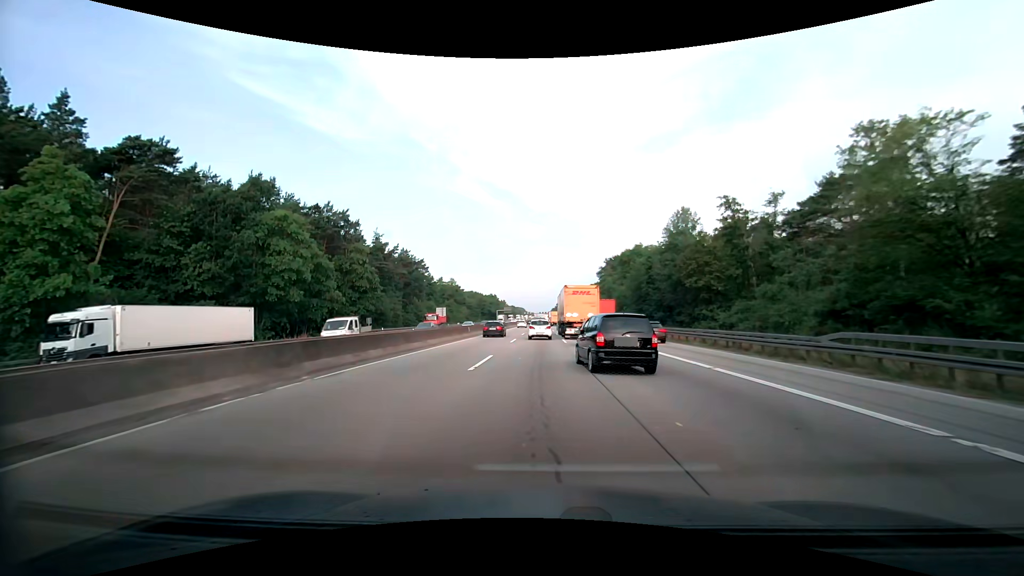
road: motorway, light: Day
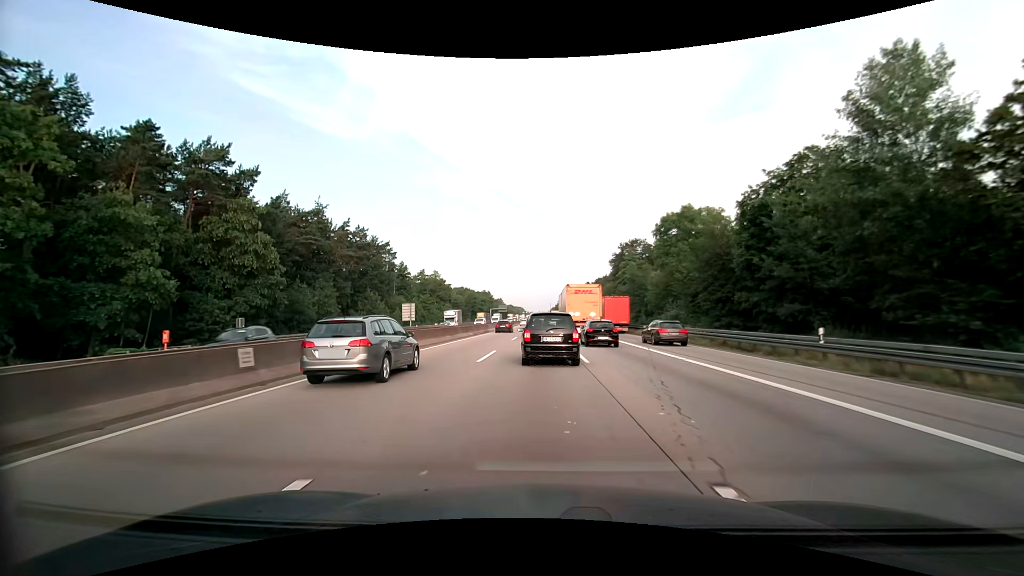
(+0.1, +33.6) m; 0°
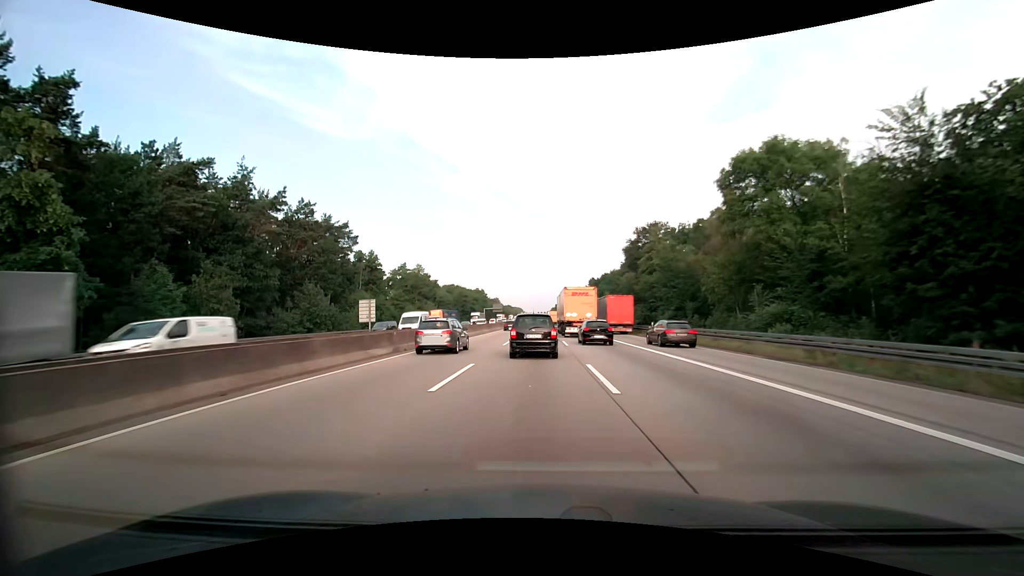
(+0.1, +24.8) m; 0°
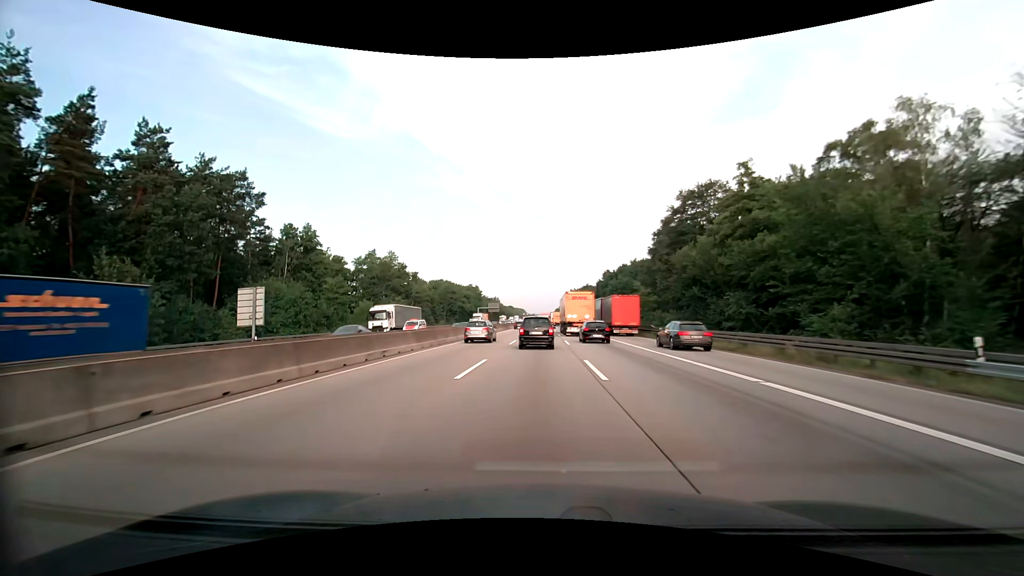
(0.0, +34.1) m; 0°
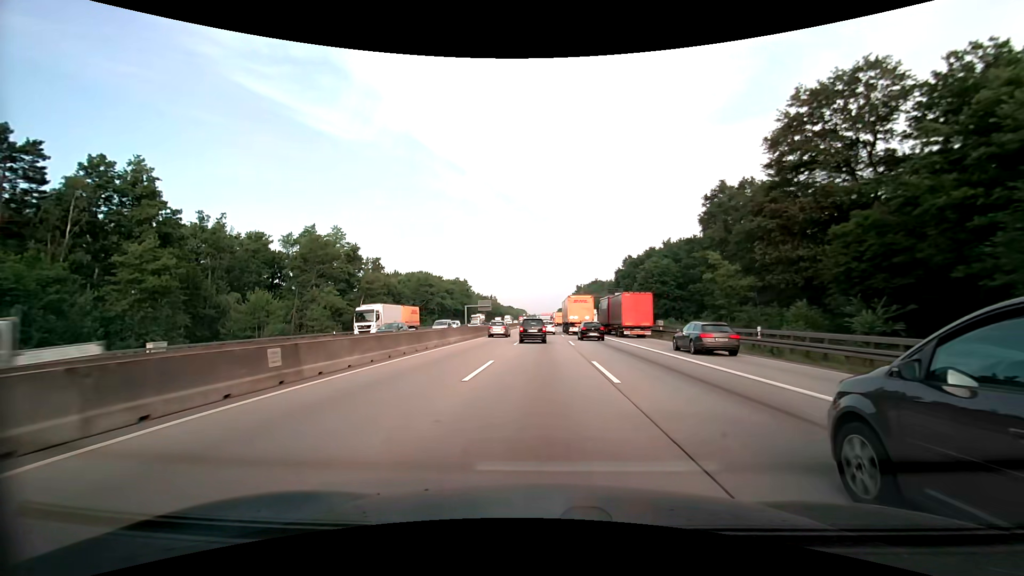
(-0.1, +36.7) m; 0°
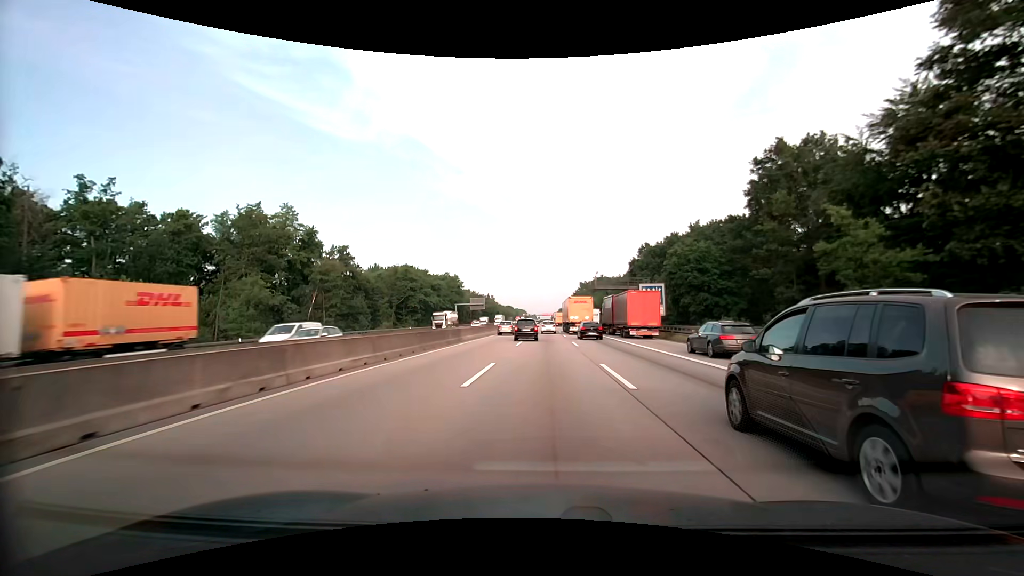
(-0.1, +19.2) m; 0°
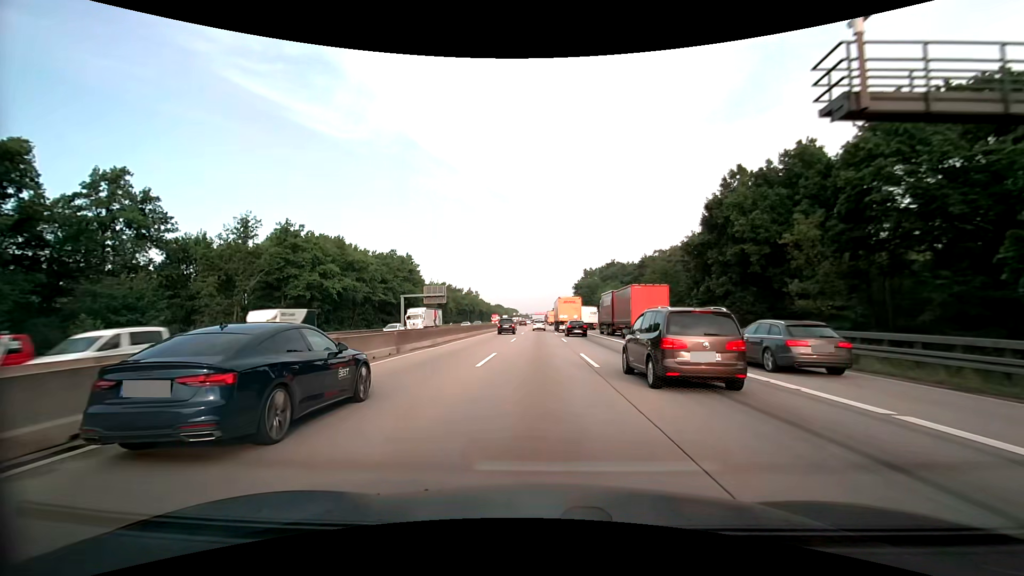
(+0.4, +50.2) m; +1°
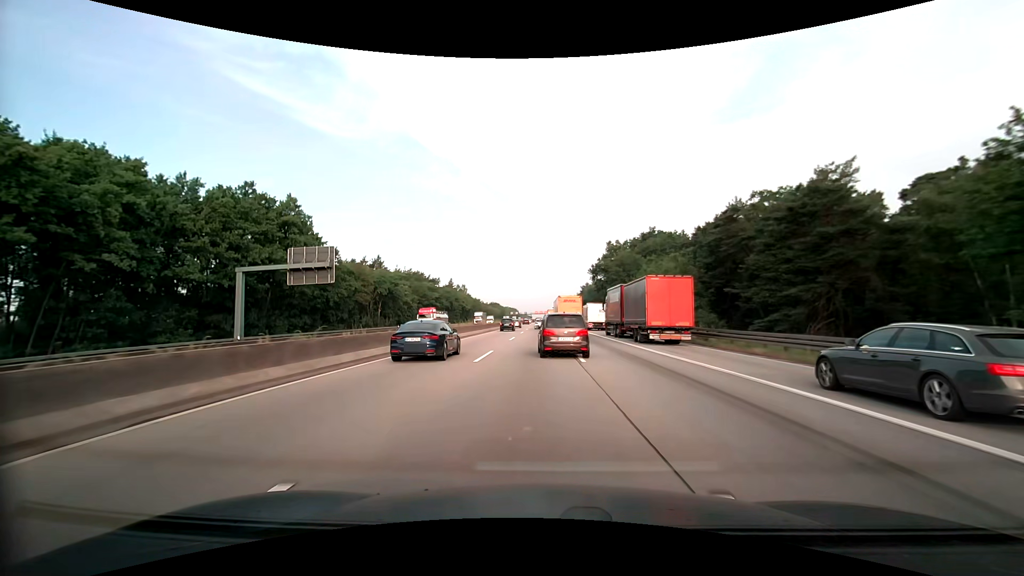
(+0.1, +53.0) m; 0°
(0, +10) (0, +20) (0, +30) (0, +40) (0, +50) (0, +60) (0, +70) (0, +80) (0, +90) (-1, +100) m
